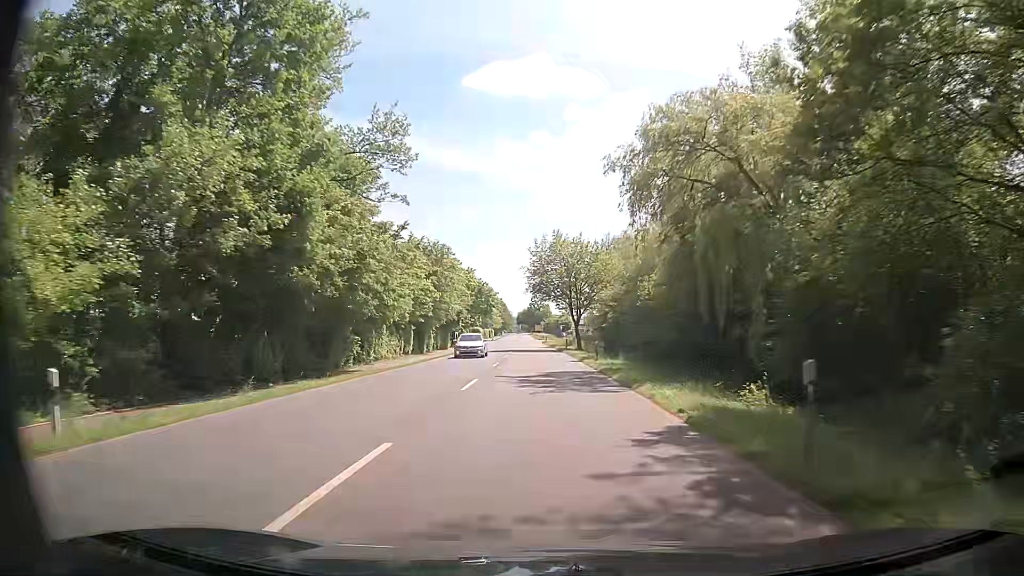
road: secondary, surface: asphalt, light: Day
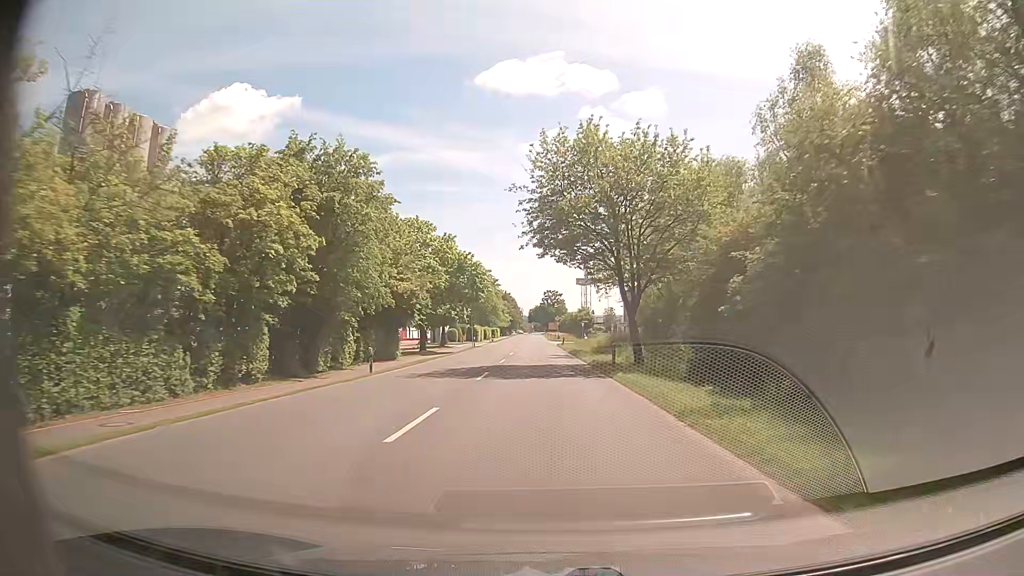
(-0.2, +31.9) m; -1°
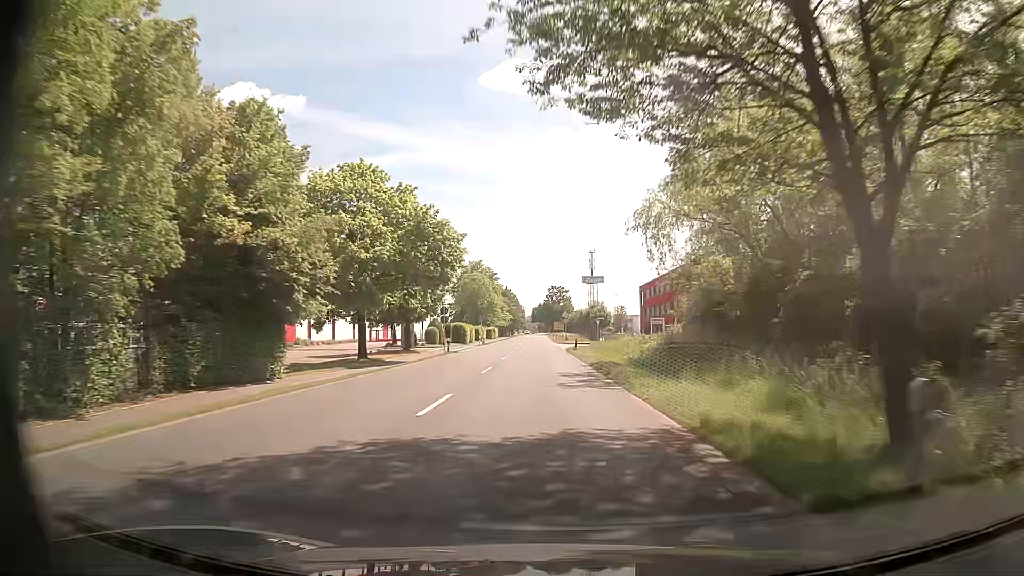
(0.0, +21.4) m; 0°
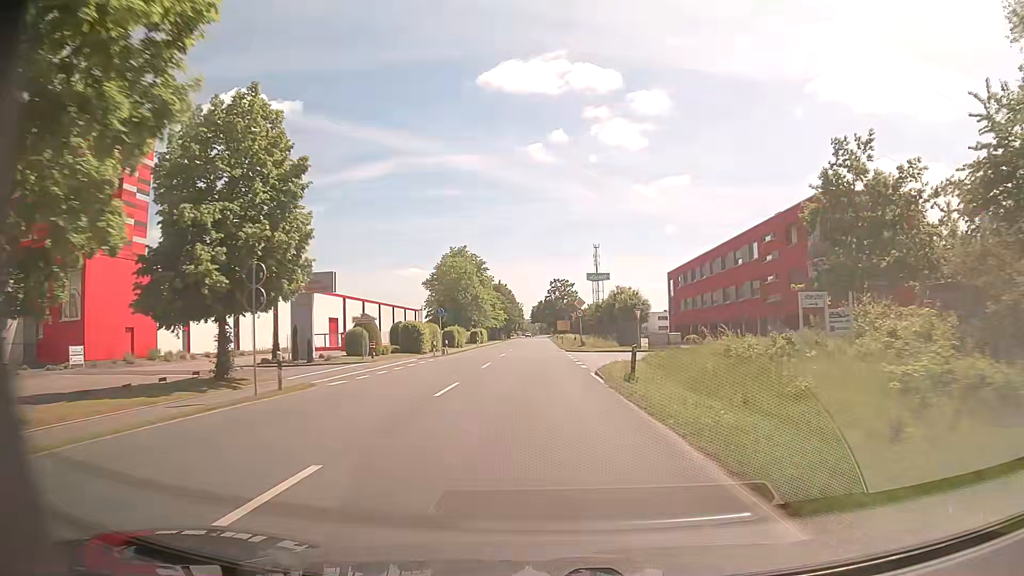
(+0.1, +32.2) m; 0°
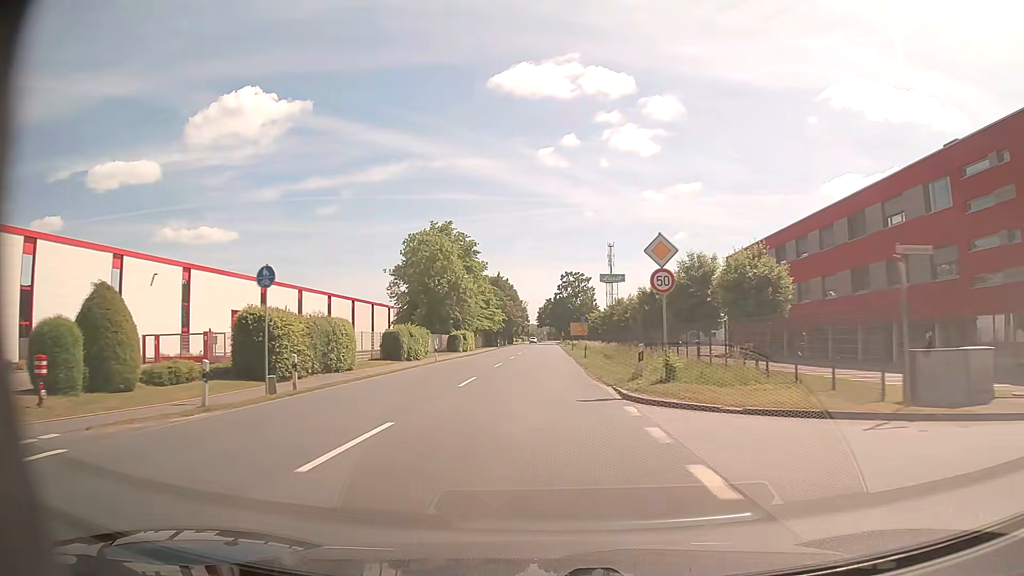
(-0.3, +32.2) m; -1°
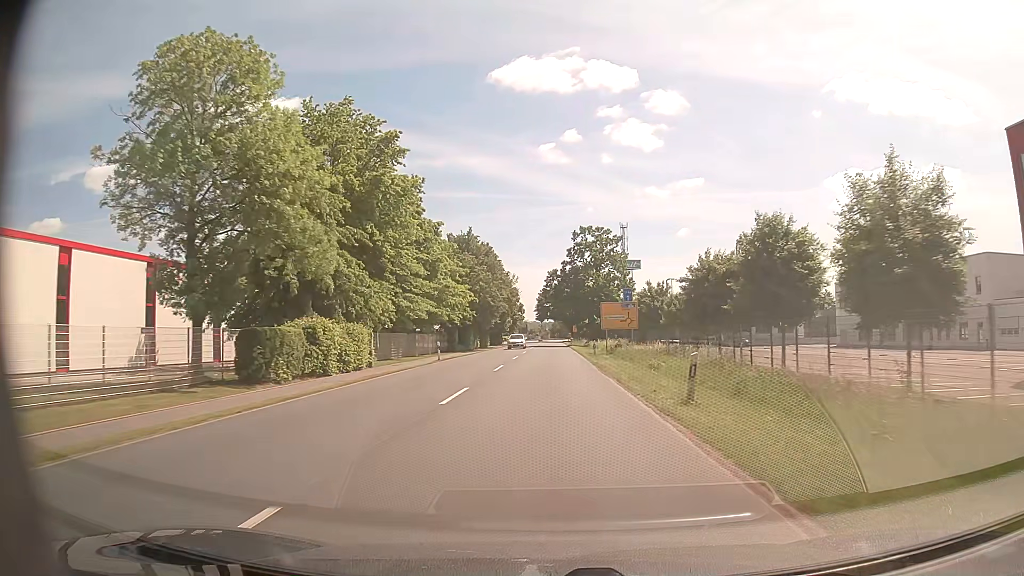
(-0.3, +53.3) m; 0°
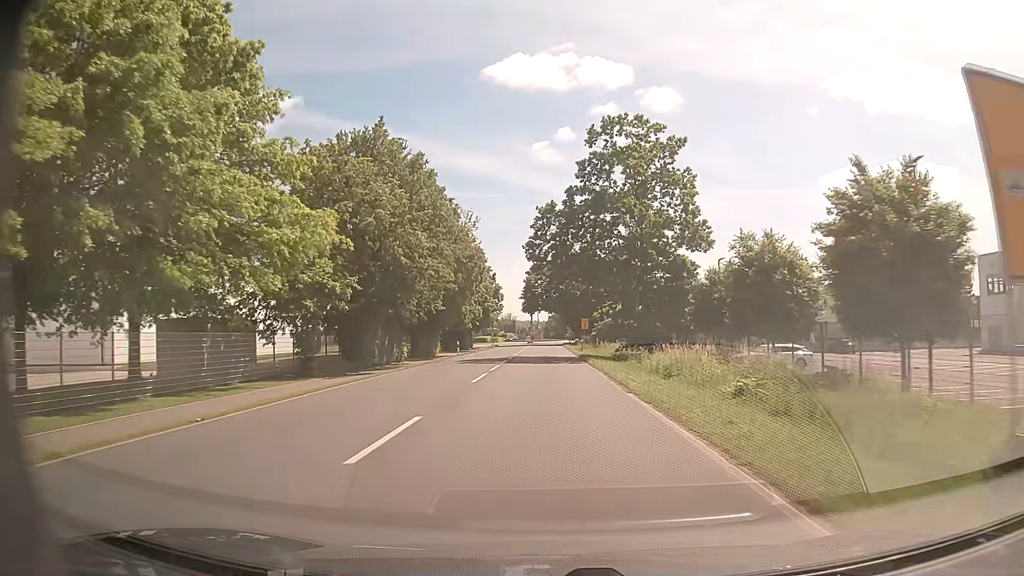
(+0.2, +41.9) m; 0°
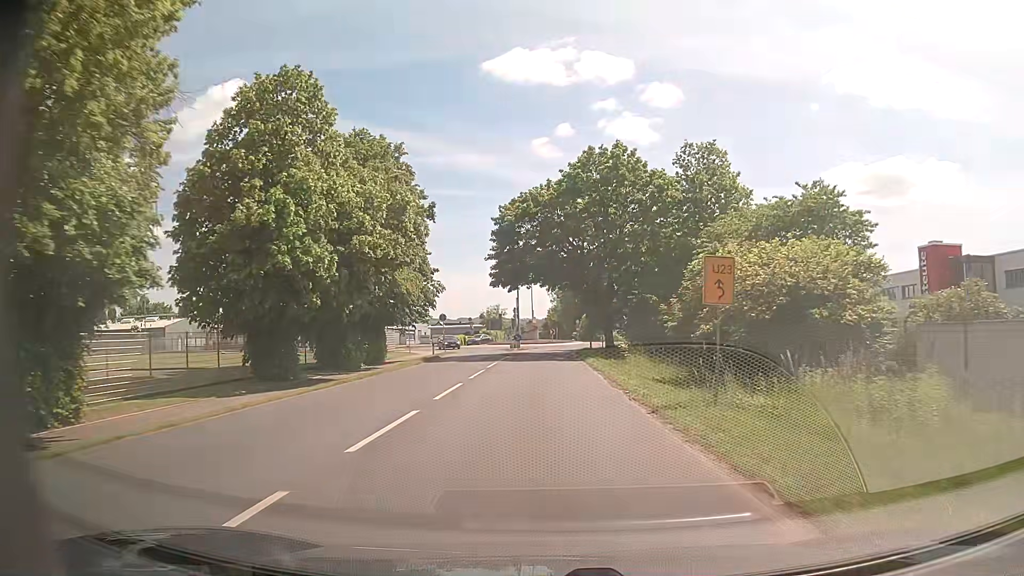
(+0.3, +47.4) m; 0°
(0, +10) (0, +20) (0, +30) (0, +40) (0, +50) (+1, +60) (+6, +69) (+8, +78) (+5, +88) (+2, +97) m
